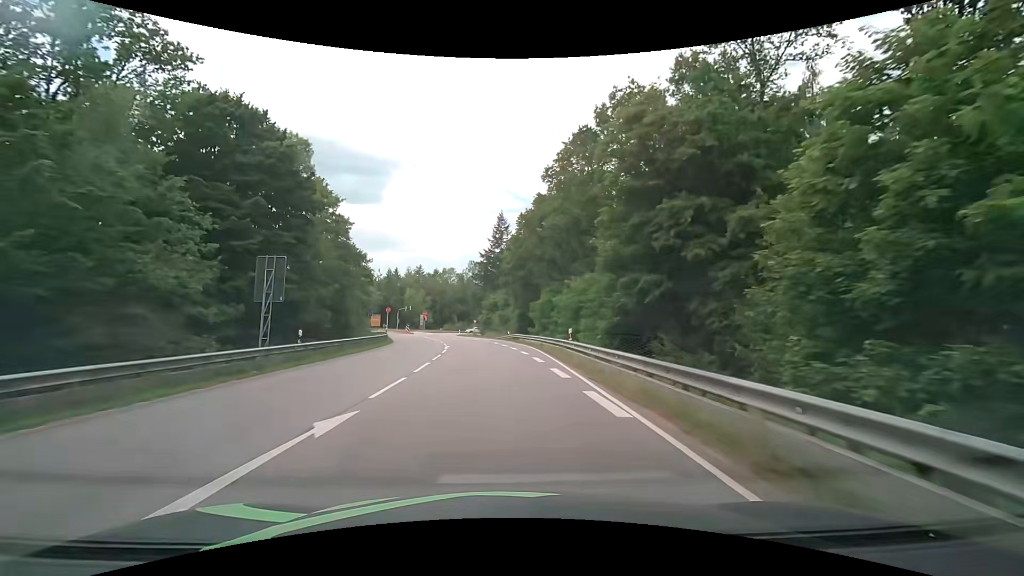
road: secondary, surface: asphalt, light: Day
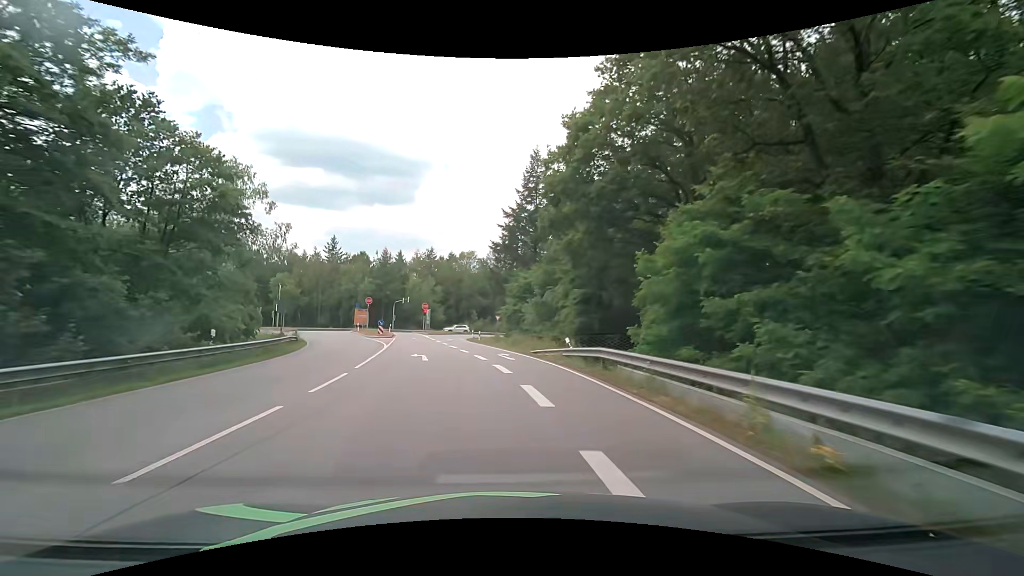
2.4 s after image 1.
(-0.6, +35.1) m; -5°
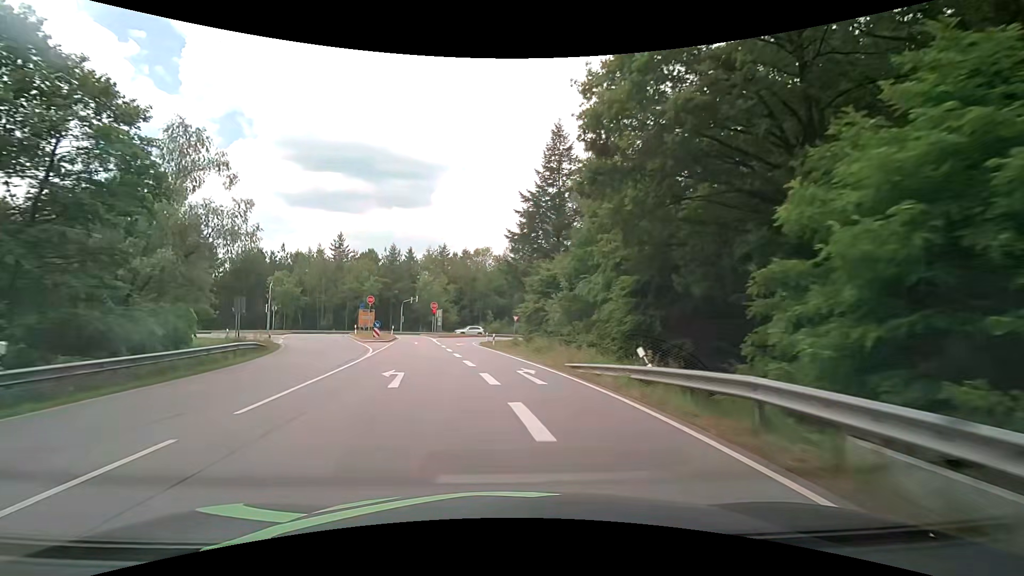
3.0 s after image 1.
(+0.1, +8.4) m; 0°
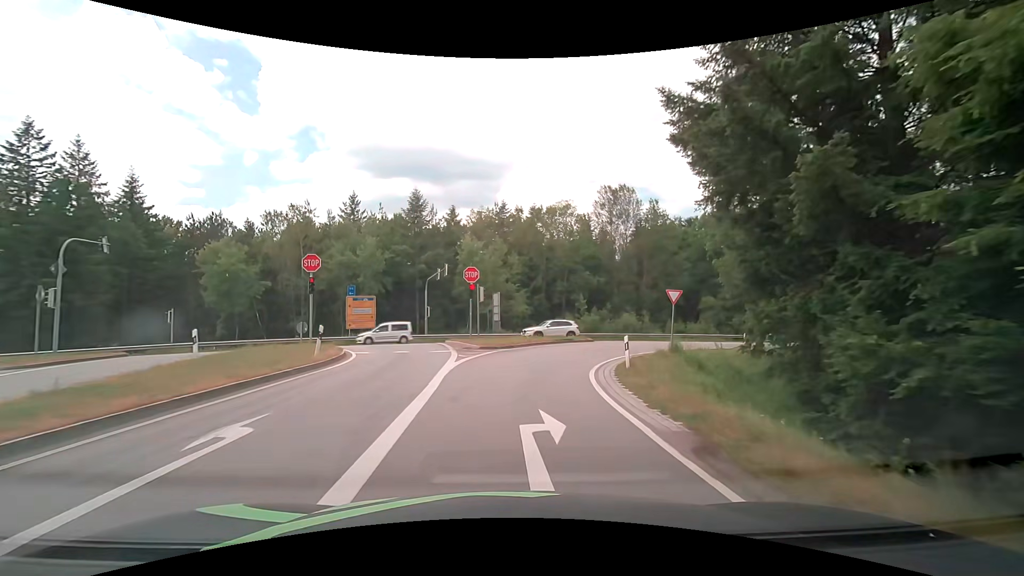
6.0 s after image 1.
(-3.6, +38.0) m; -8°
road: secondary_link
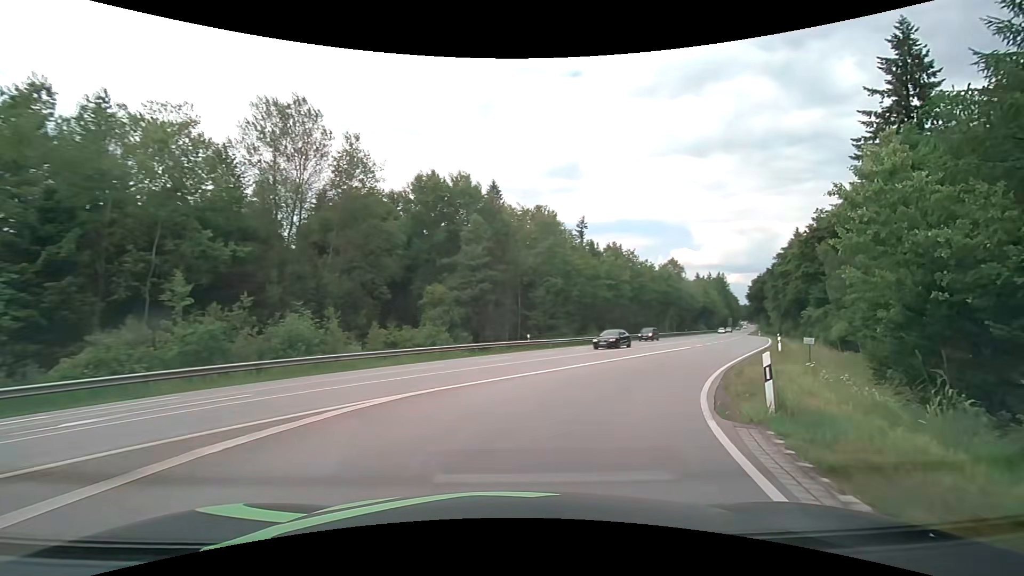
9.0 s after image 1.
(+6.1, +28.9) m; +34°
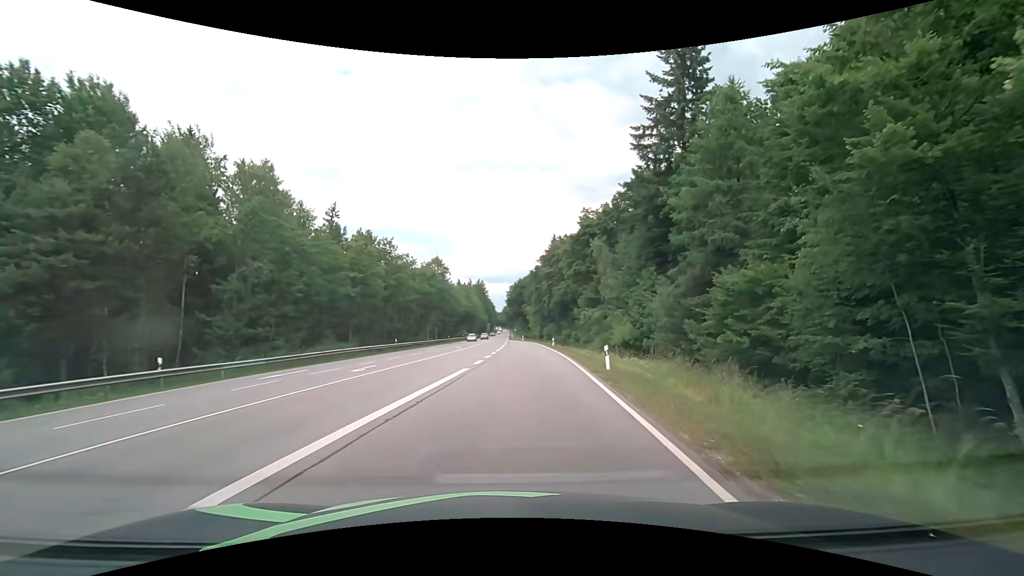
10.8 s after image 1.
(+4.7, +16.8) m; +27°
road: secondary
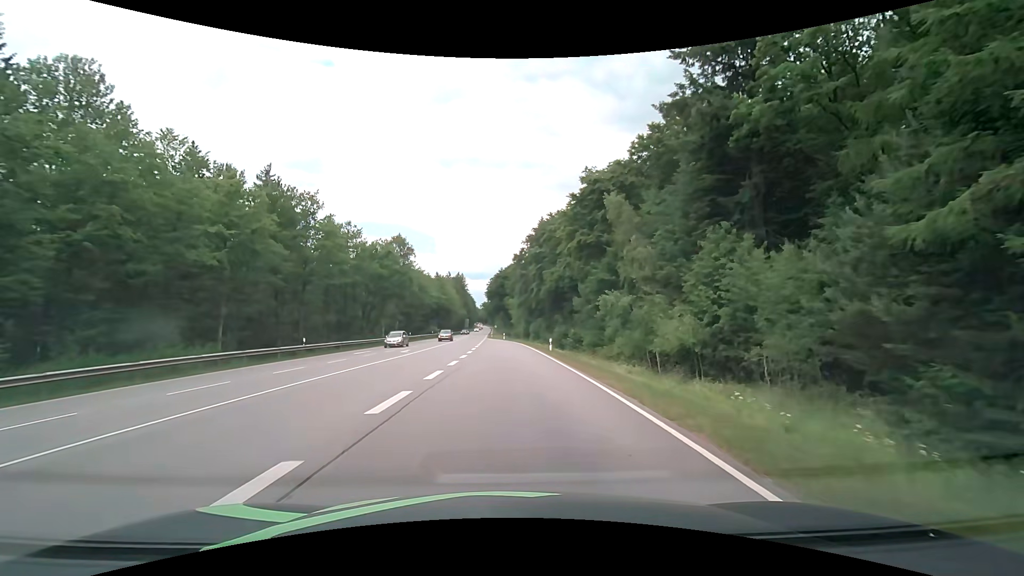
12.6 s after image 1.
(+0.9, +20.5) m; +3°
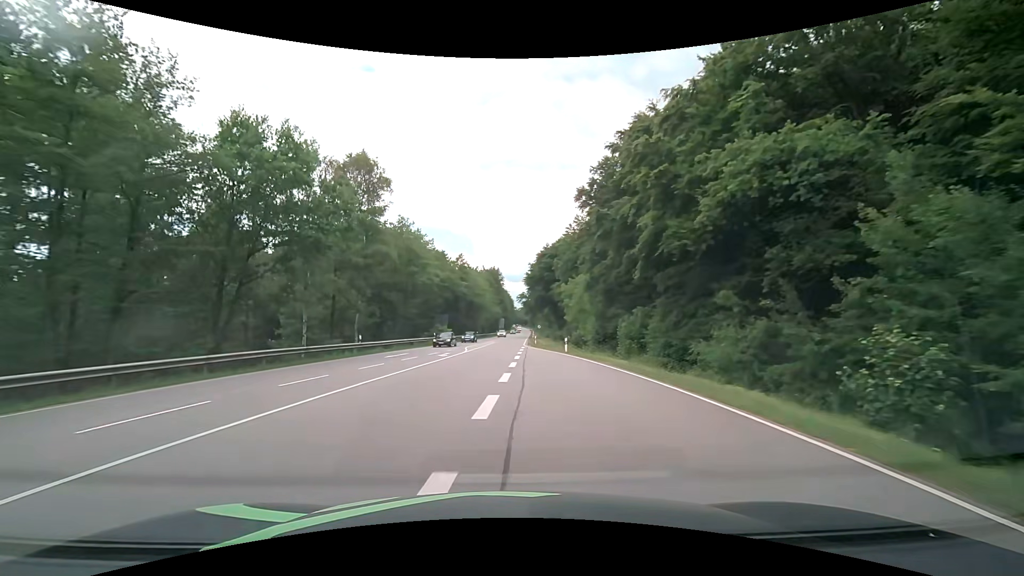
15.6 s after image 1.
(-1.7, +43.1) m; -4°
(0, +10) (0, +20) (0, +30) (0, +40) (0, +50) (0, +60) (0, +70) (+1, +80) (+1, +90) (+2, +100) m
